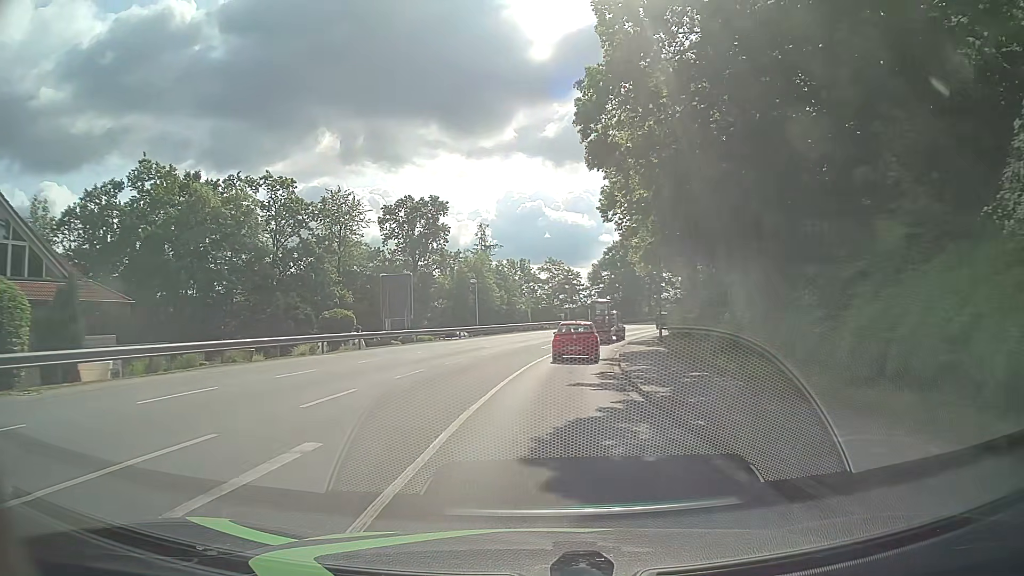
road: tertiary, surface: asphalt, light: Day
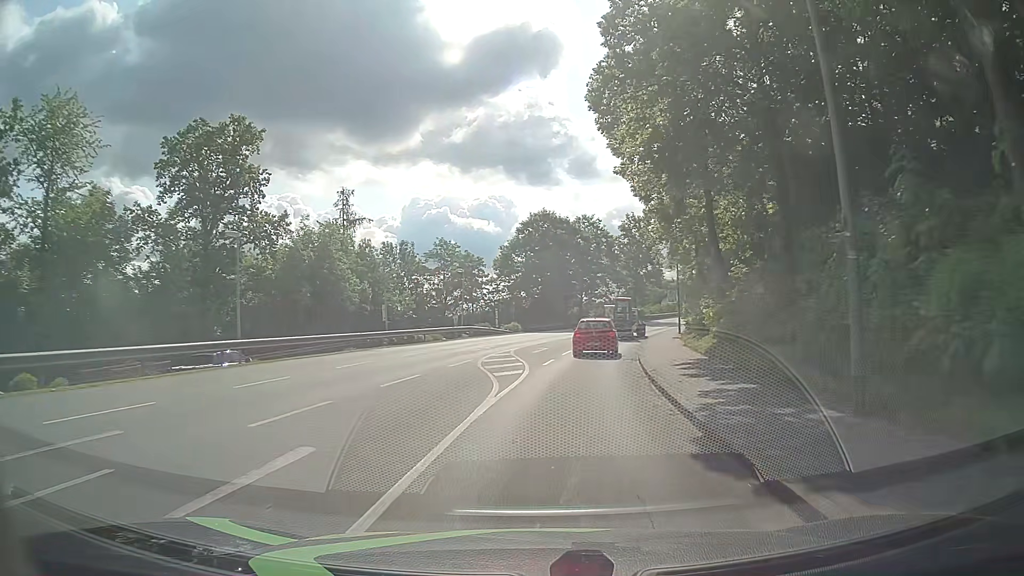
(+2.2, +31.6) m; +9°
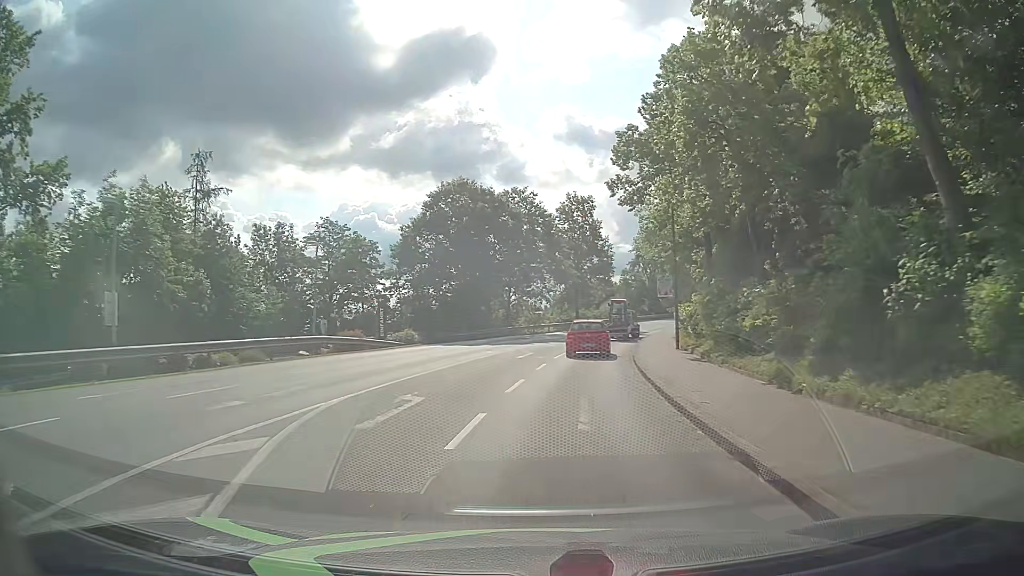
(+0.8, +19.5) m; +6°
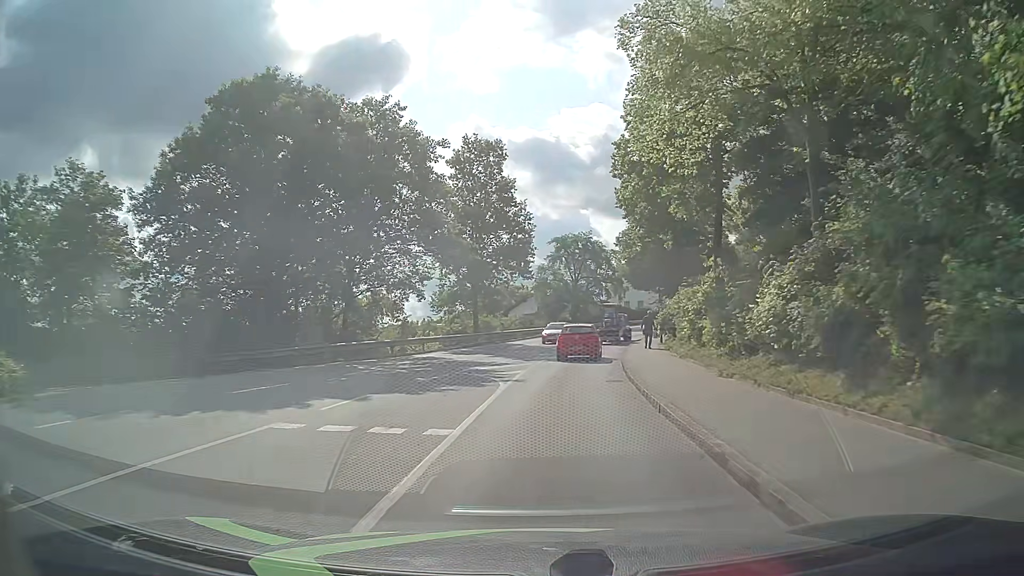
(+2.0, +26.6) m; +8°
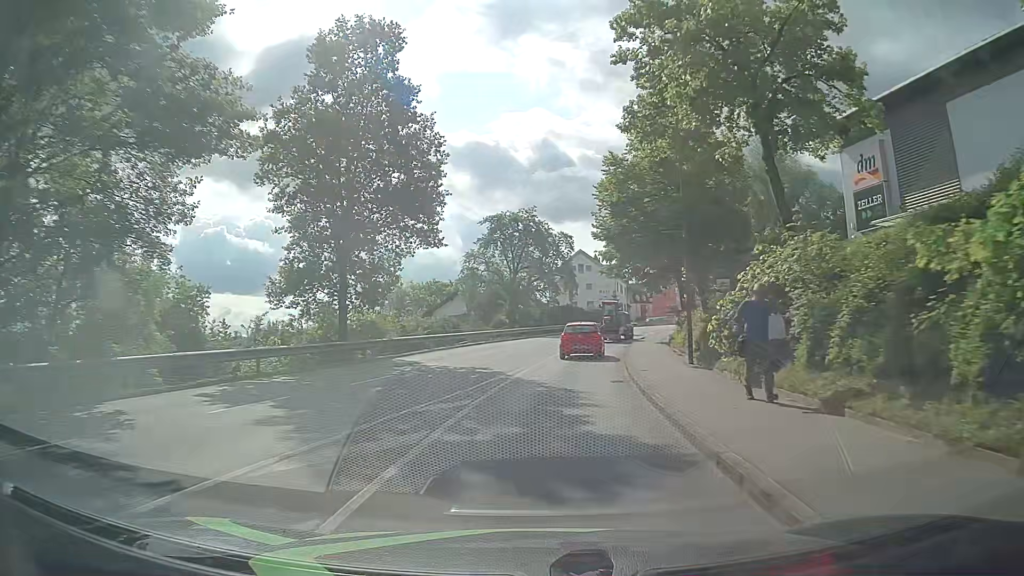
(+1.0, +20.4) m; +5°
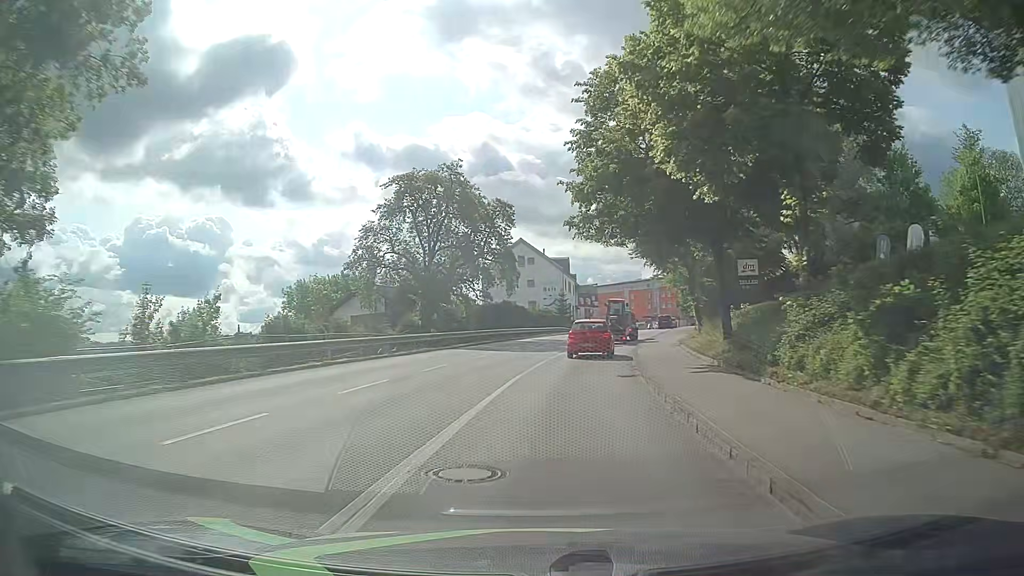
(+1.0, +20.3) m; +6°
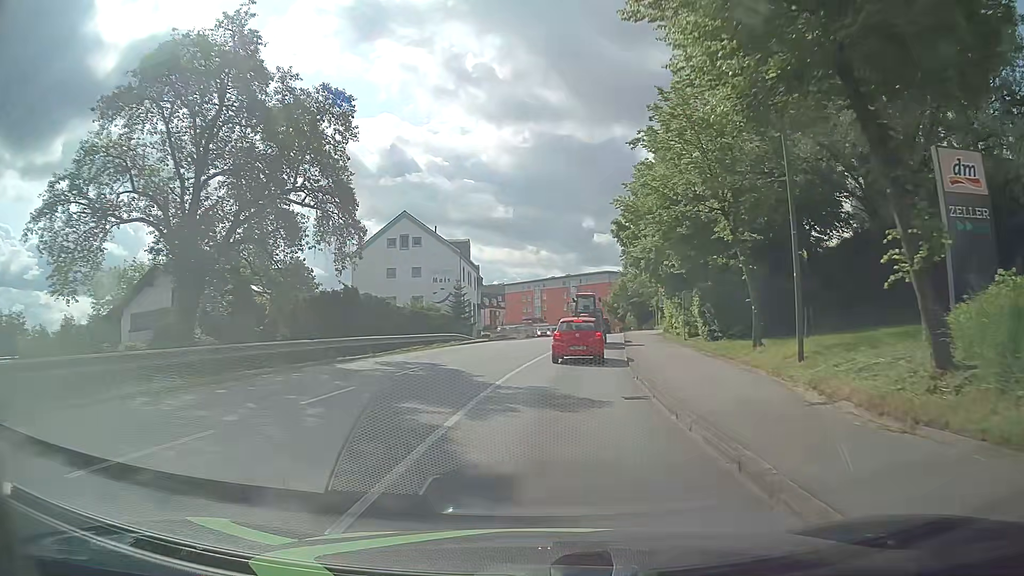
(+1.5, +25.1) m; +8°
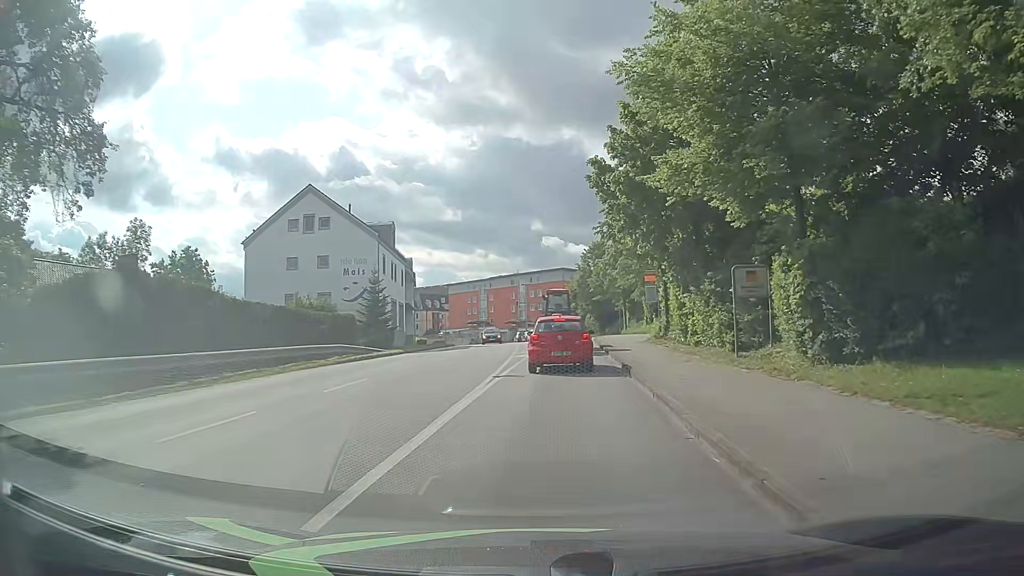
(+0.8, +15.3) m; +4°
